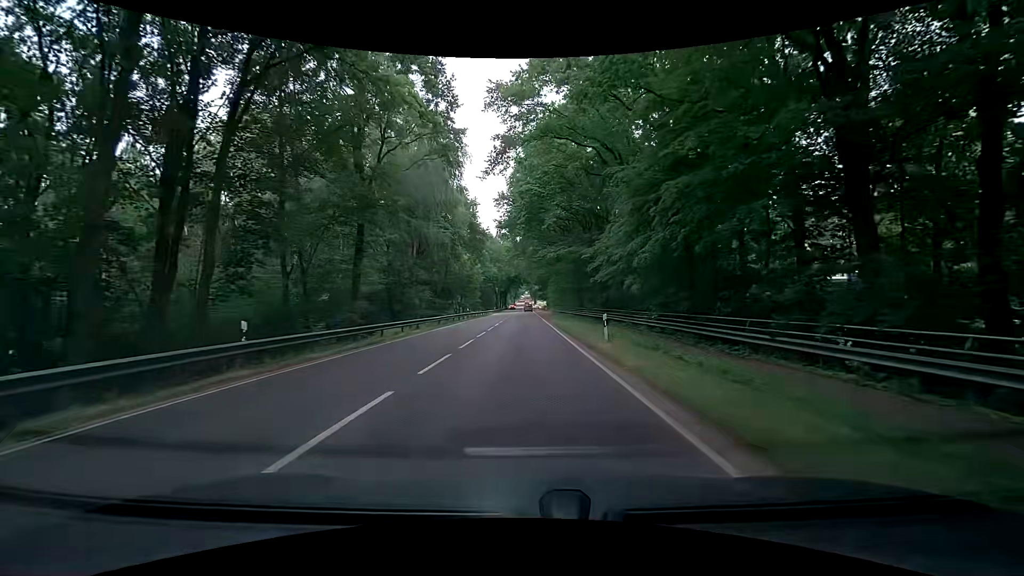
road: primary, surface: asphalt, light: Day
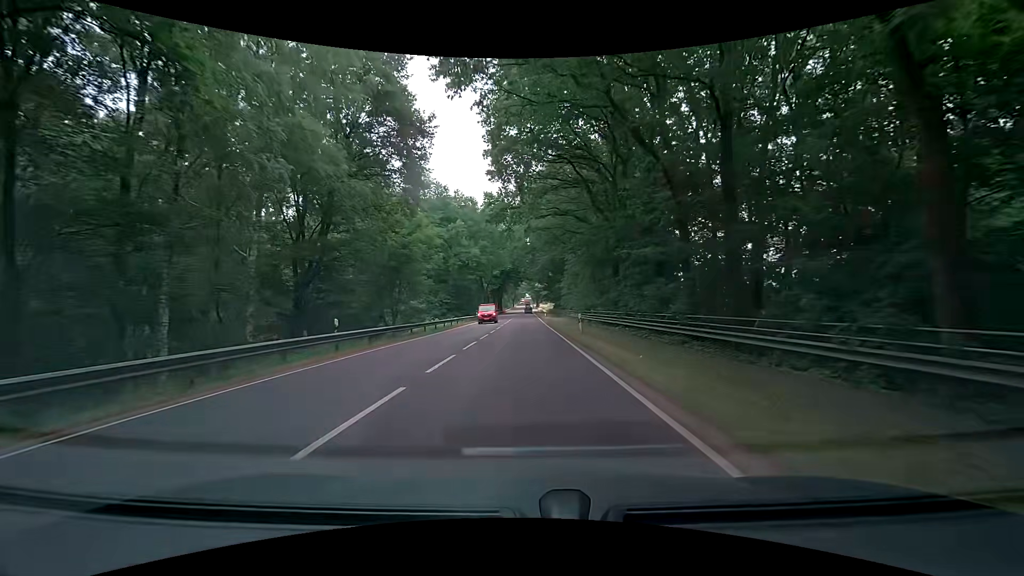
(-0.9, +42.7) m; -2°
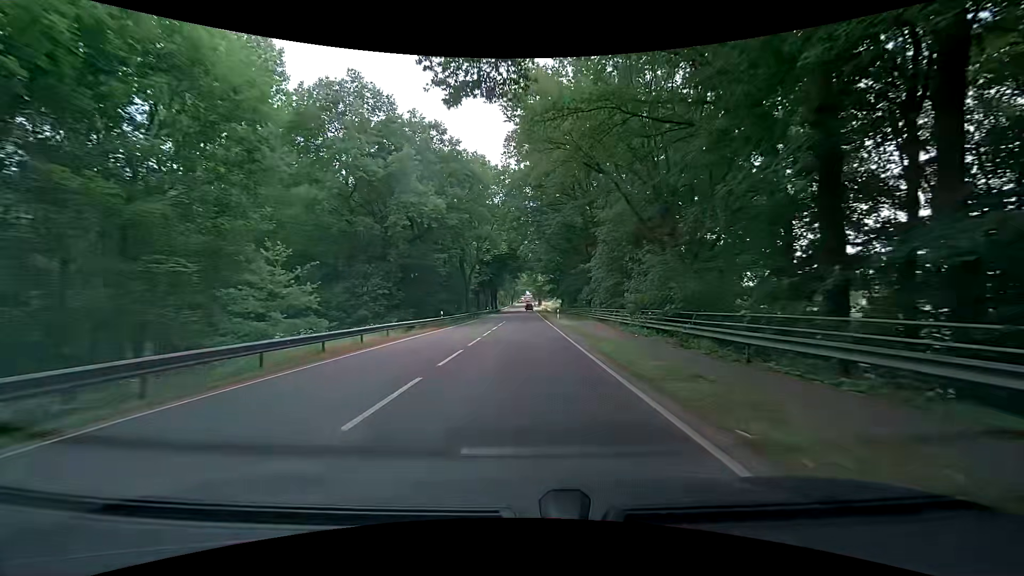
(+0.2, +29.9) m; +1°
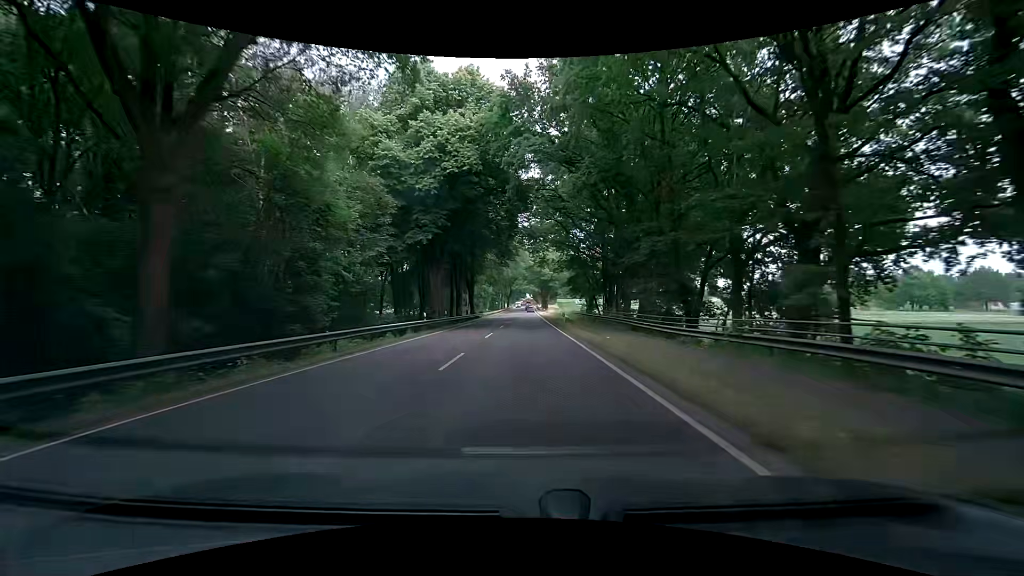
(-0.4, +56.0) m; 0°
(0, +10) (0, +20) (0, +30) (0, +40) (0, +50) (0, +60) (0, +70) (0, +80) (0, +90) (0, +100) m
